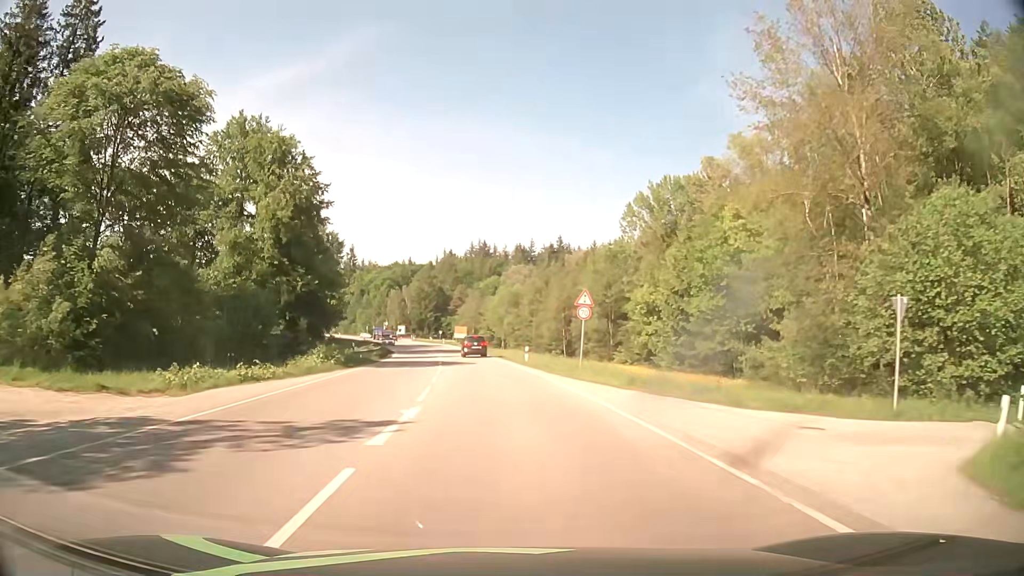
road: secondary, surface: asphalt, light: Day
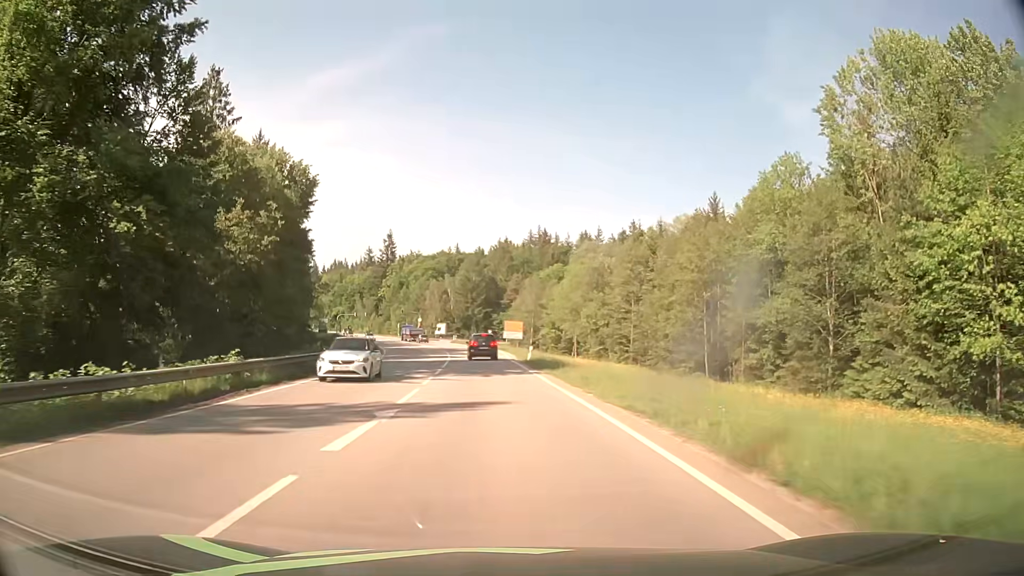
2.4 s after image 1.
(-1.9, +42.3) m; -5°
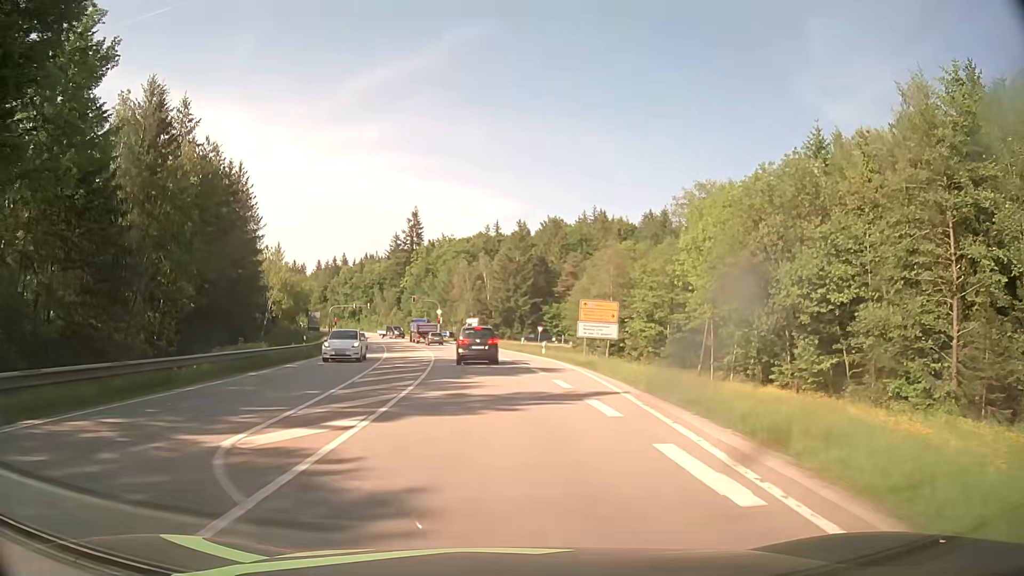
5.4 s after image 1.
(-1.8, +44.4) m; -4°
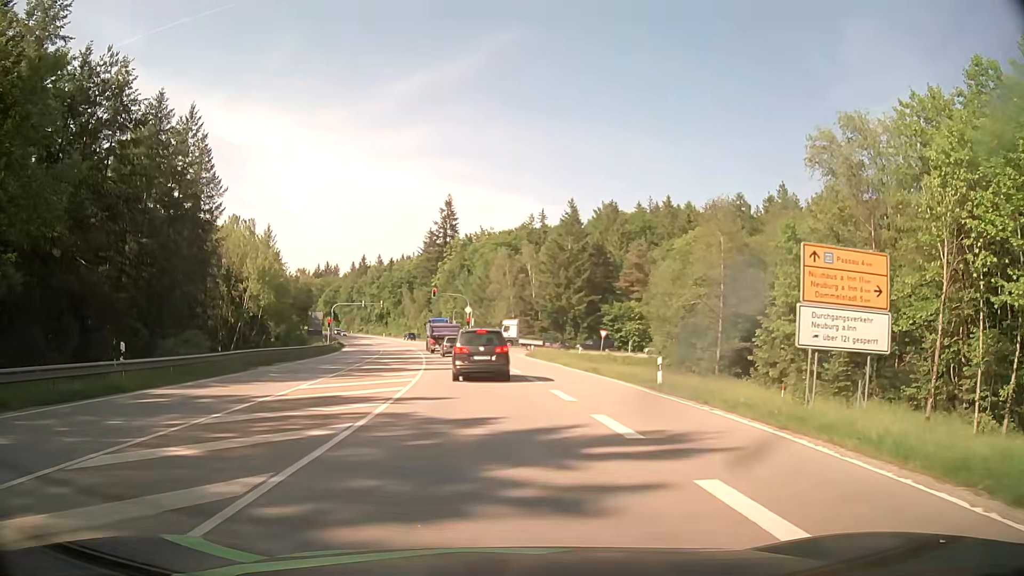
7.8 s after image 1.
(-0.9, +25.4) m; -4°
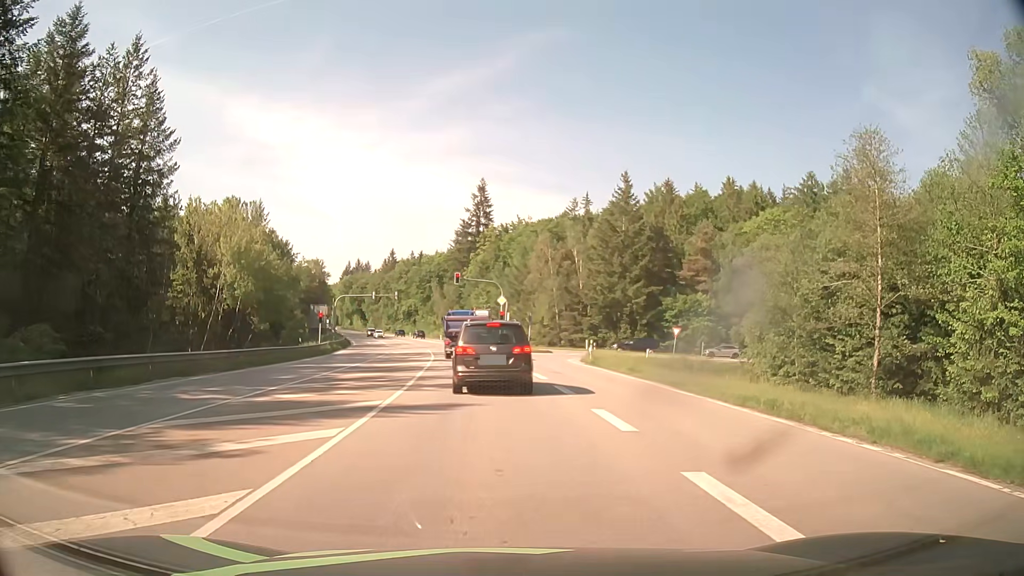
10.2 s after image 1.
(-0.4, +17.3) m; -3°
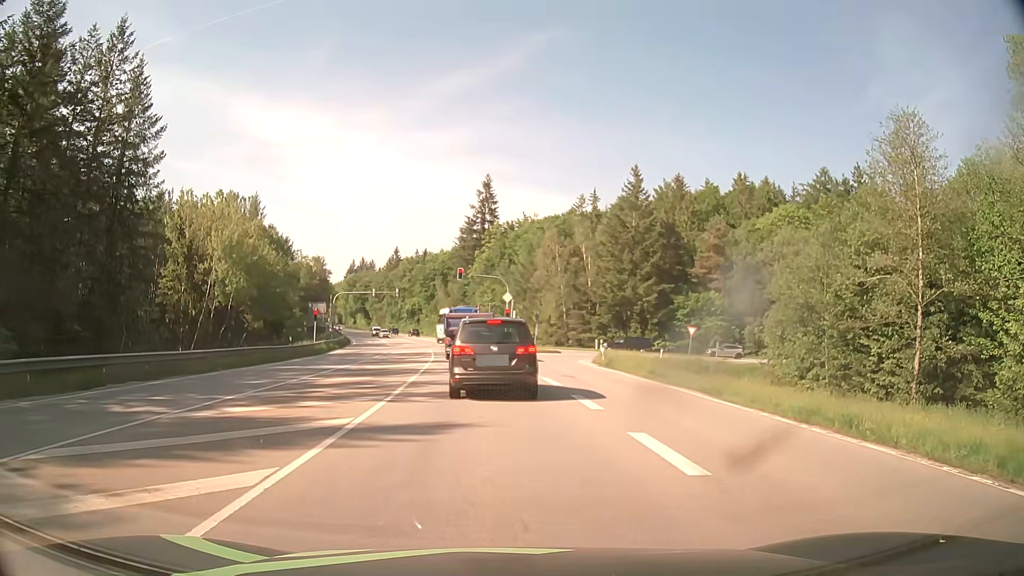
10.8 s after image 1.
(0.0, +3.1) m; 0°
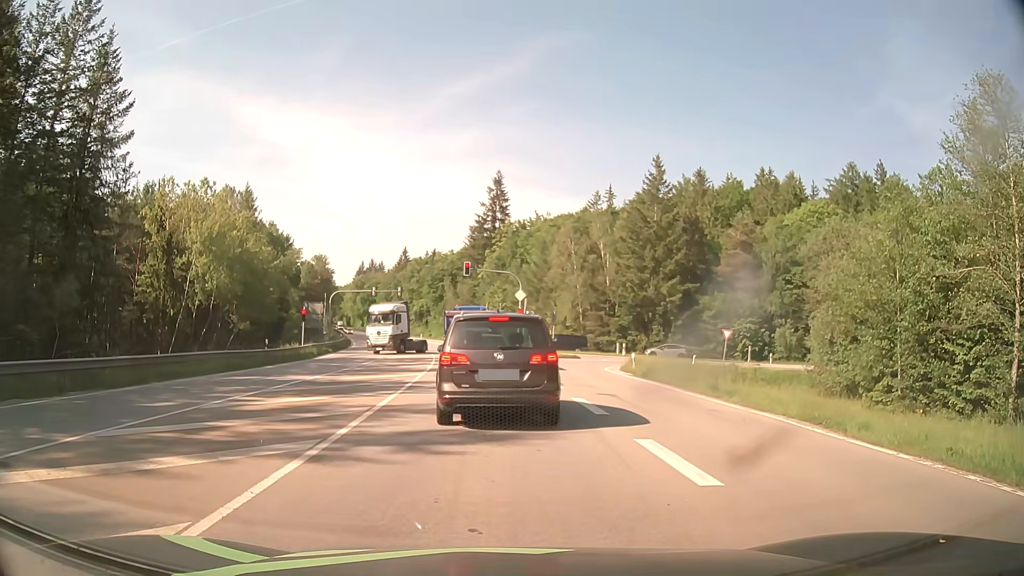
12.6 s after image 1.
(-0.1, +6.0) m; -1°
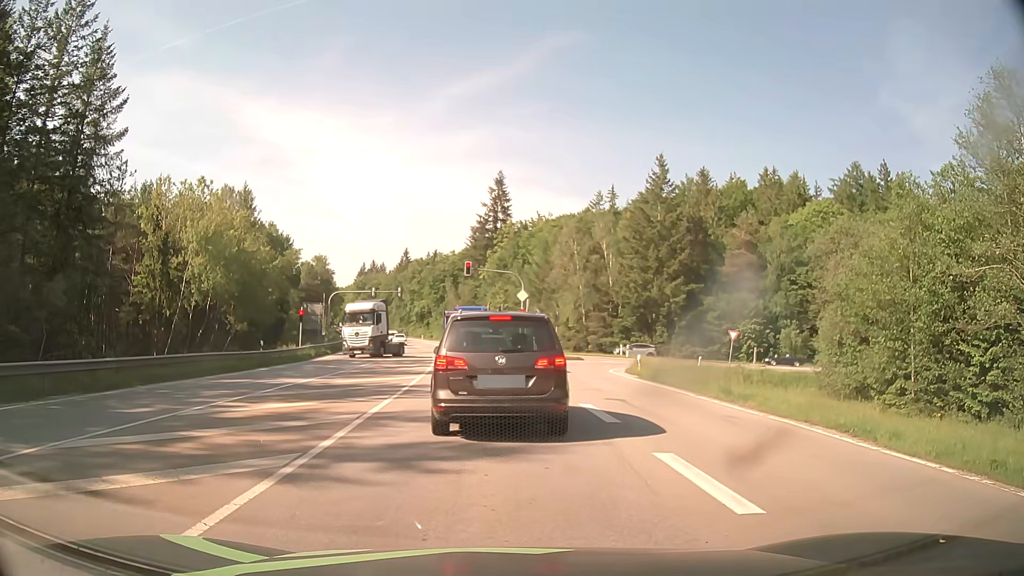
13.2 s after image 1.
(0.0, +0.9) m; +2°
(0, +10) (-1, +20) (-2, +30) (-3, +40) (-5, +50) (-6, +60) (-8, +69) (-10, +79) (-13, +89) (-15, +99) m
